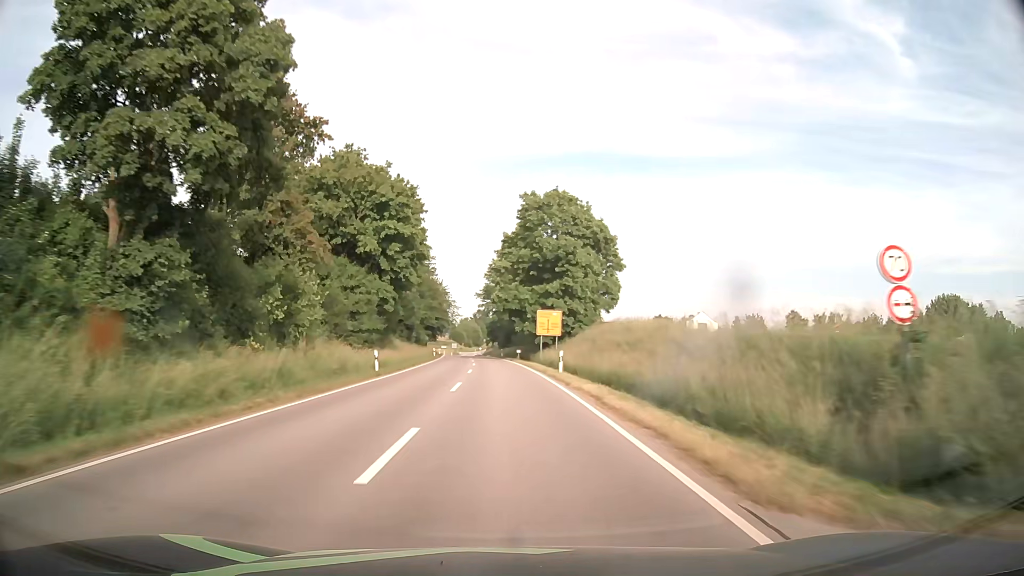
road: secondary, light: Day
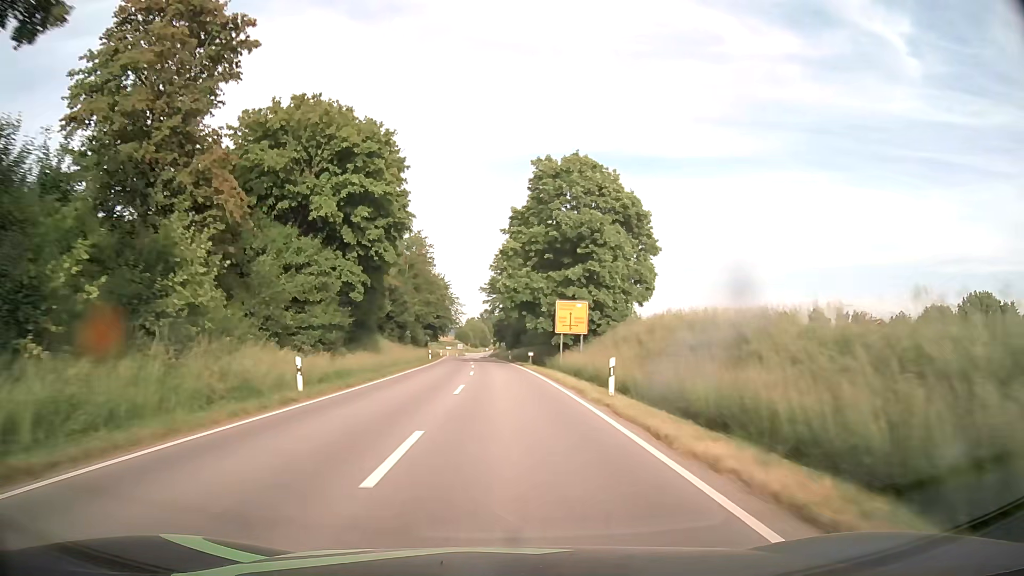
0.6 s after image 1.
(0.0, +12.1) m; -1°
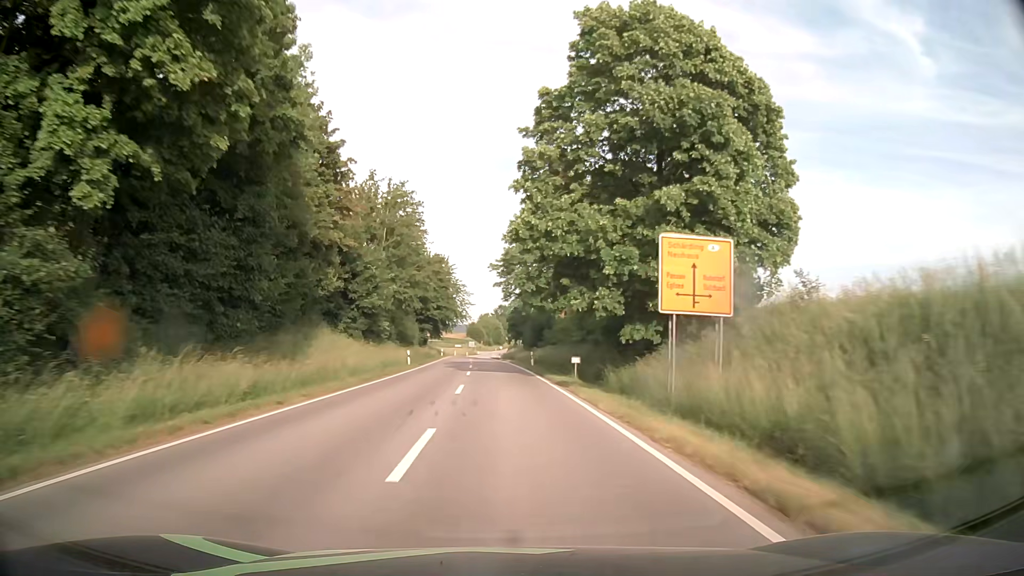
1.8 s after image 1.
(-0.2, +23.6) m; -1°
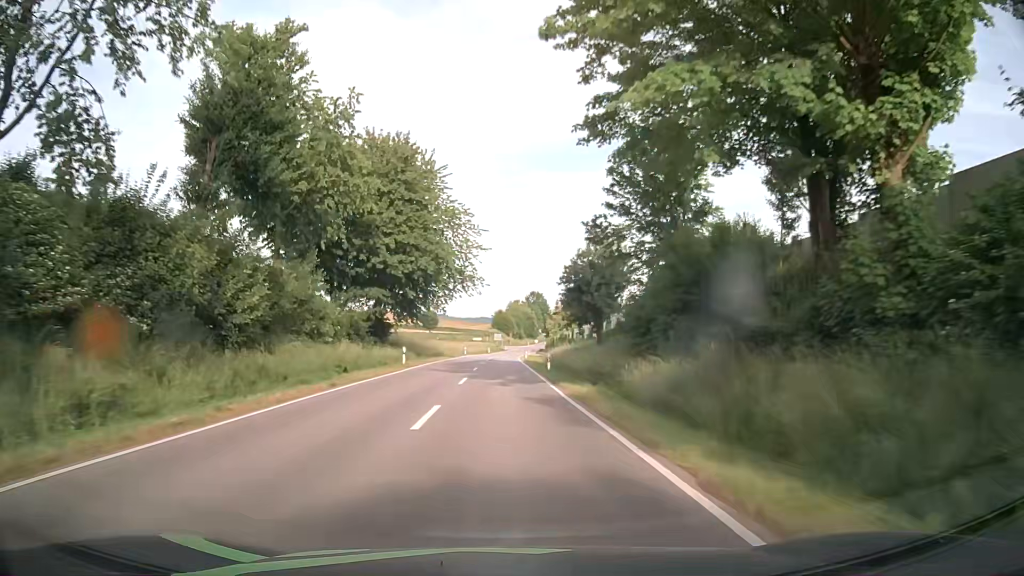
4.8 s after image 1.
(-1.8, +56.0) m; -3°
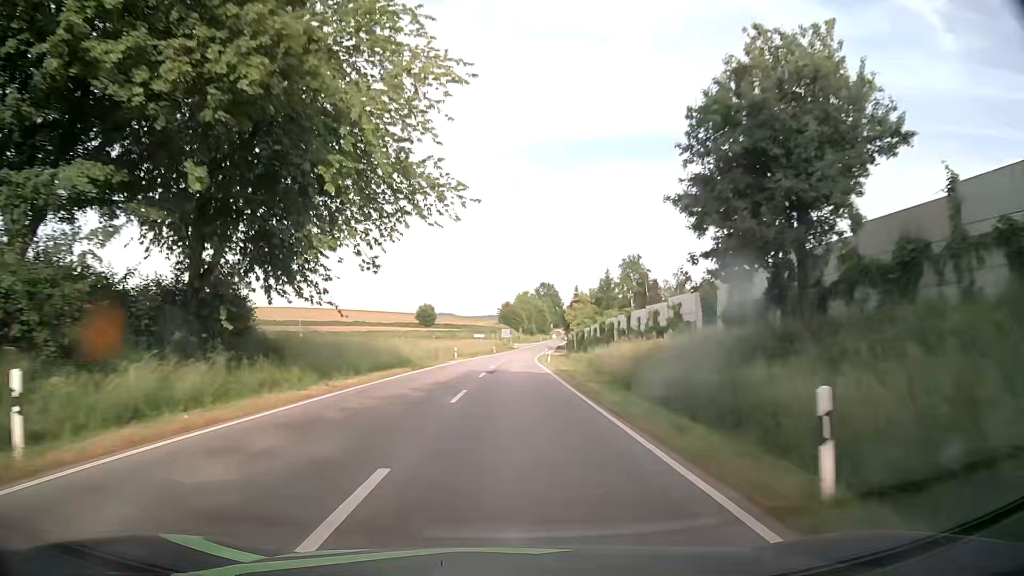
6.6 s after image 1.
(-0.2, +31.3) m; -1°
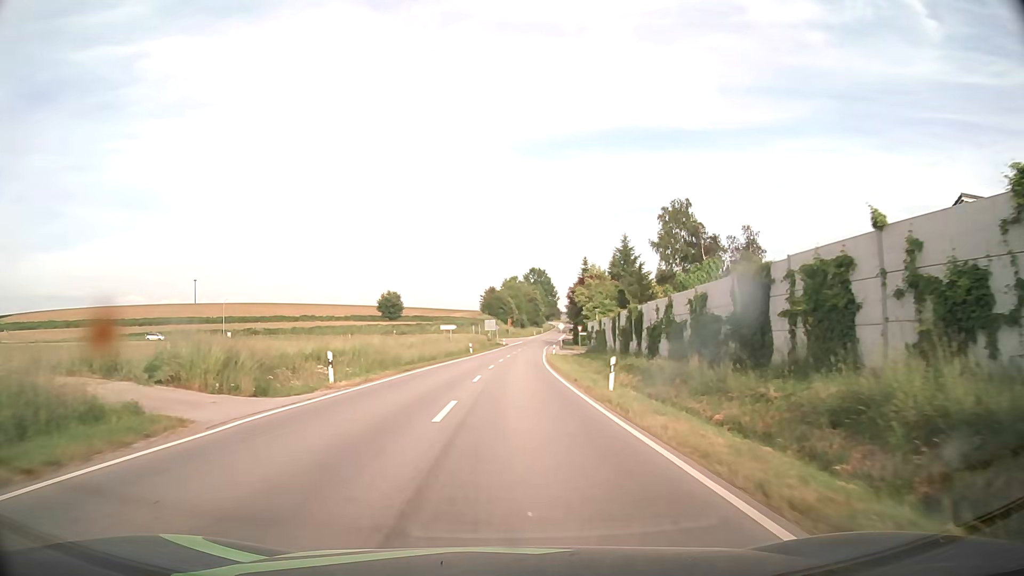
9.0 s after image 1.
(+0.4, +39.5) m; +1°
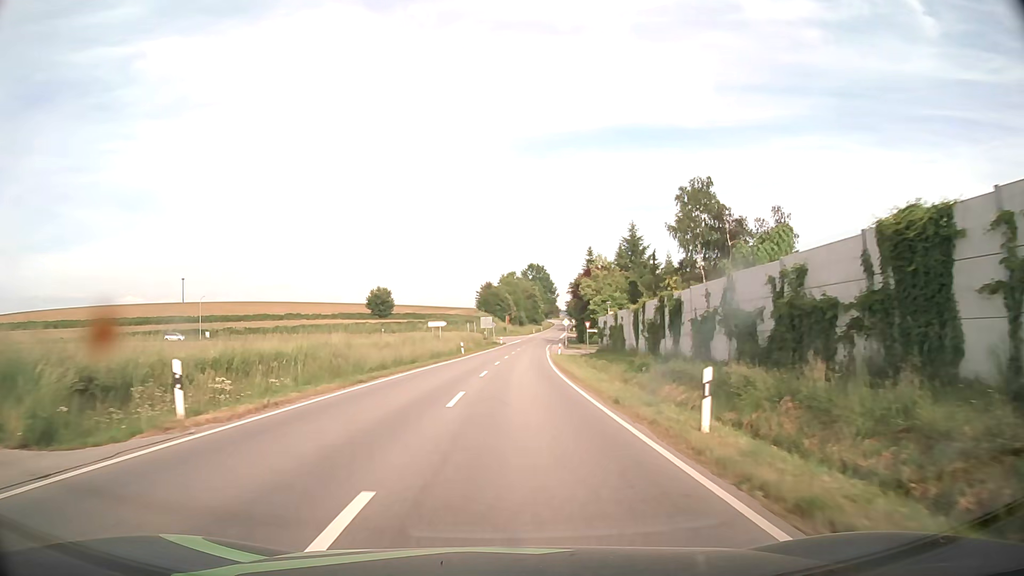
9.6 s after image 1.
(0.0, +9.5) m; 0°
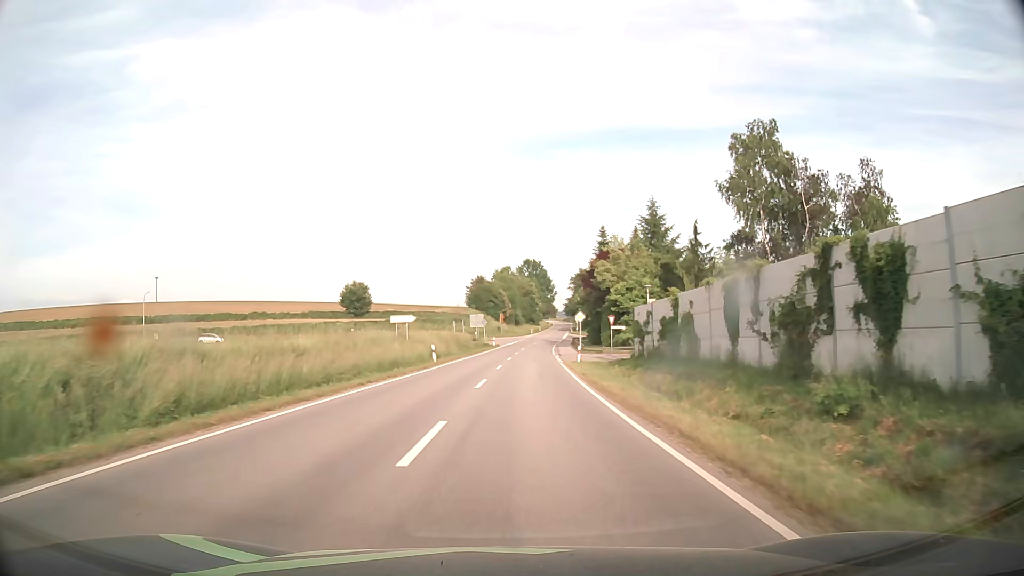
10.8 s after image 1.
(0.0, +18.6) m; 0°
(0, +10) (0, +20) (+1, +30) (+1, +40) (+2, +50) (+2, +60) (+3, +70) (+4, +80) (+5, +90) (+9, +99) m
